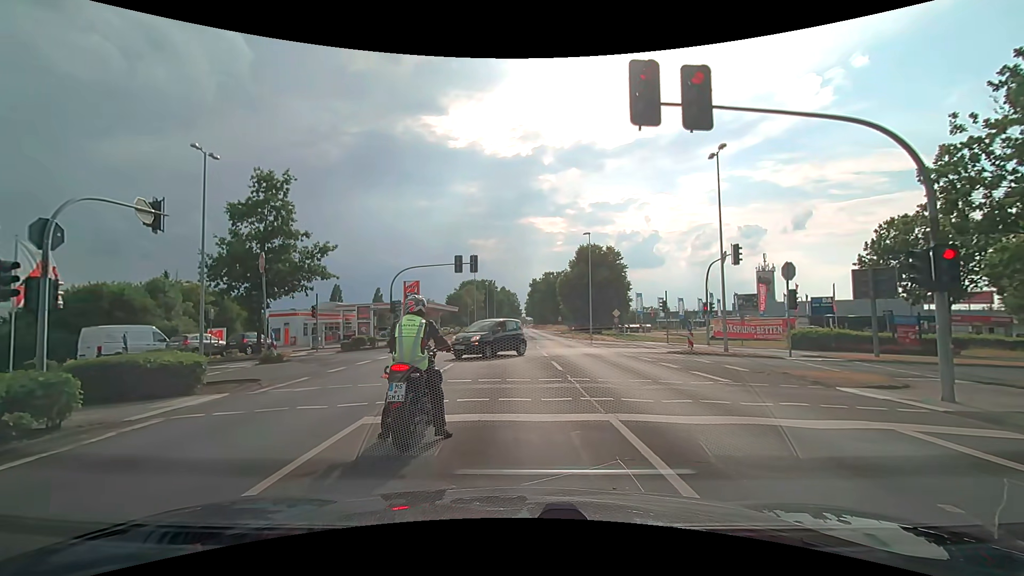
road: secondary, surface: asphalt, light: Day
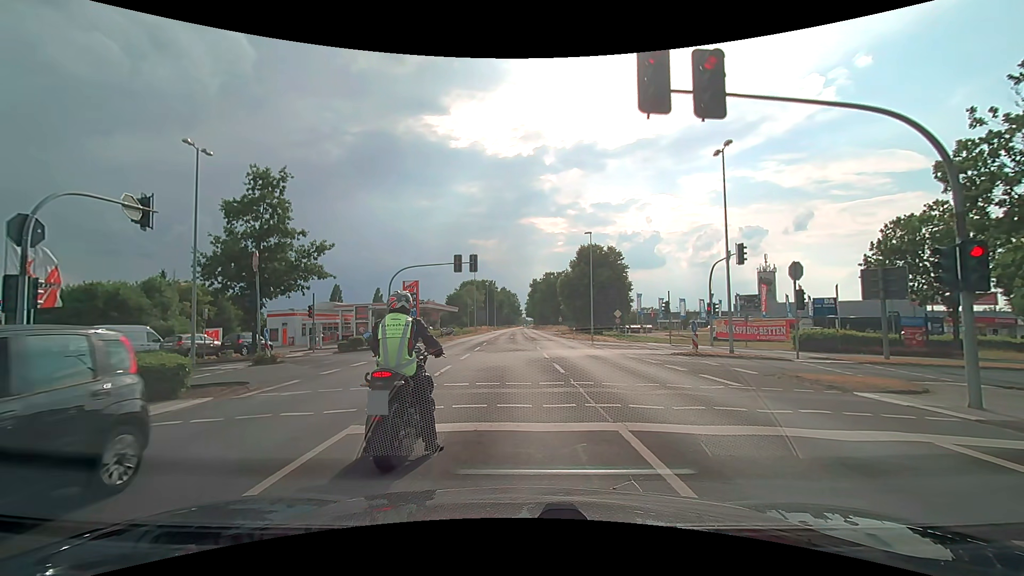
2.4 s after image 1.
(0.0, +0.7) m; 0°
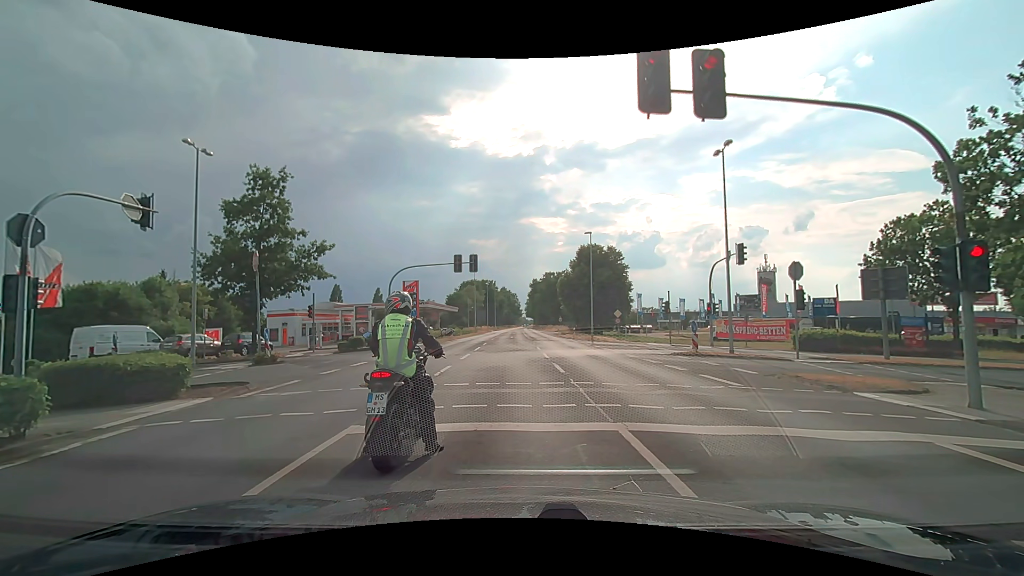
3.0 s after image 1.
(0.0, 0.0) m; 0°
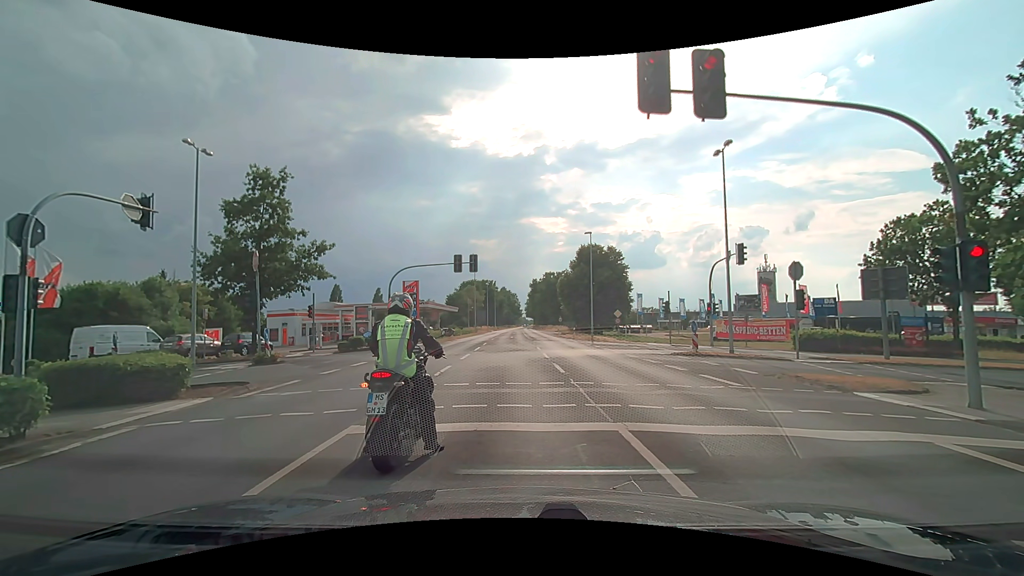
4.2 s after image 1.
(0.0, 0.0) m; 0°
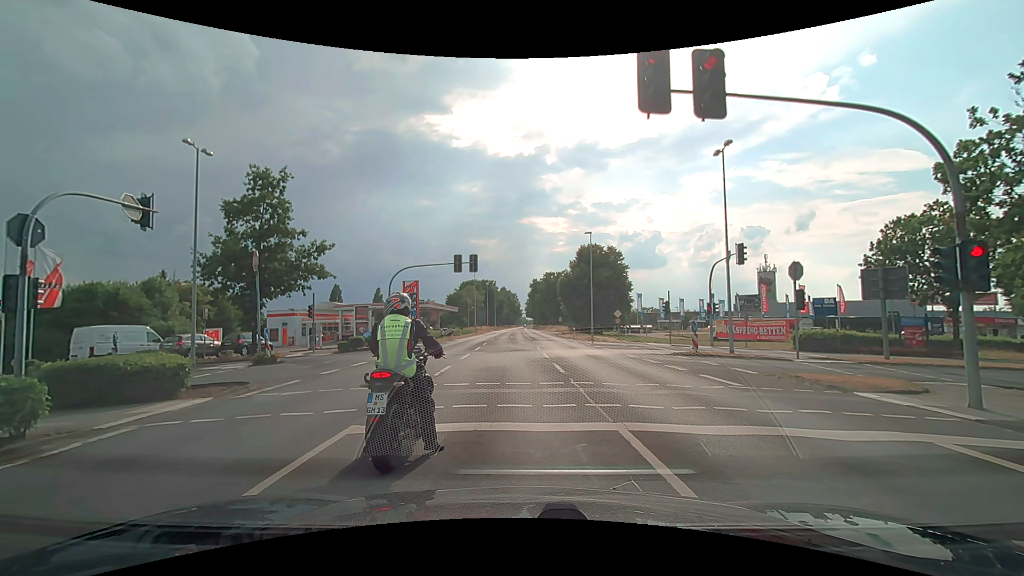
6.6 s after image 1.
(0.0, 0.0) m; 0°
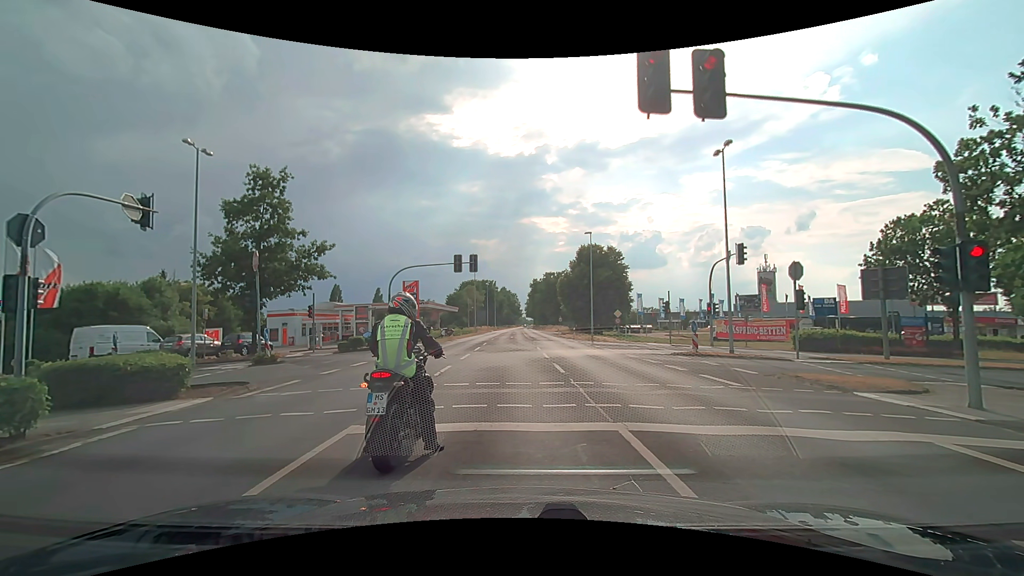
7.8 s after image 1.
(0.0, 0.0) m; 0°
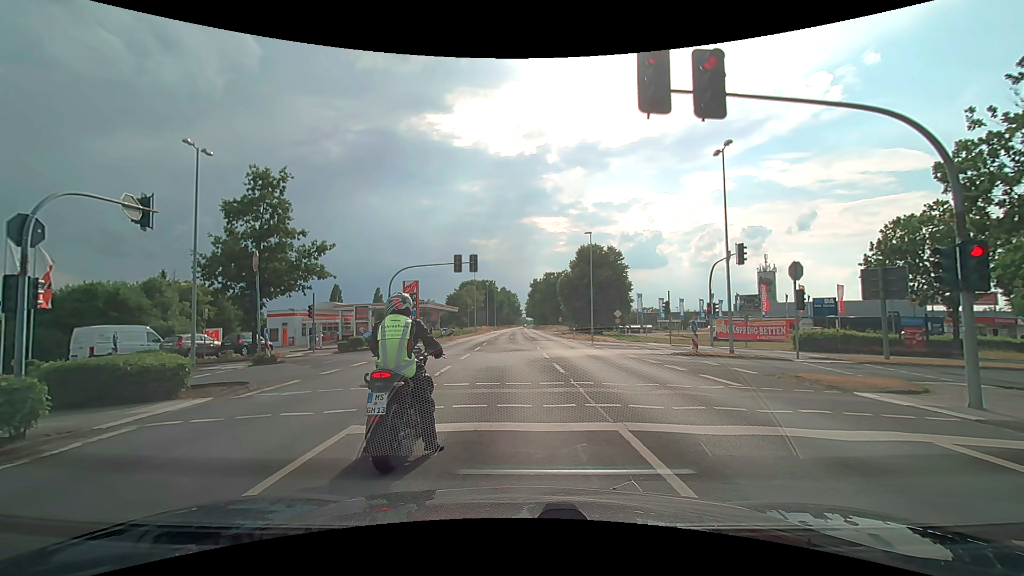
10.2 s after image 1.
(0.0, 0.0) m; 0°
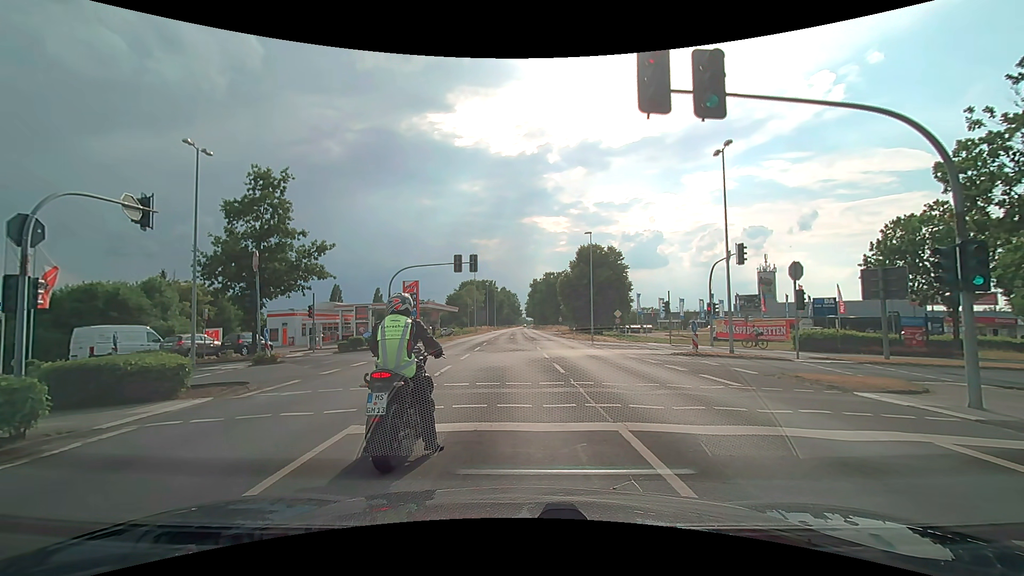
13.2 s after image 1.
(0.0, 0.0) m; 0°
